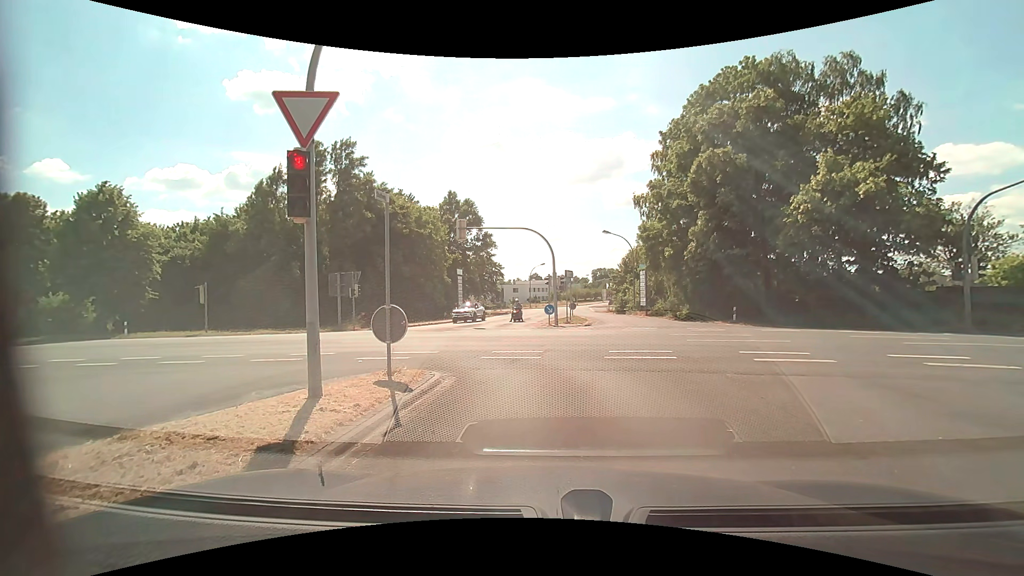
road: tertiary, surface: asphalt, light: Day
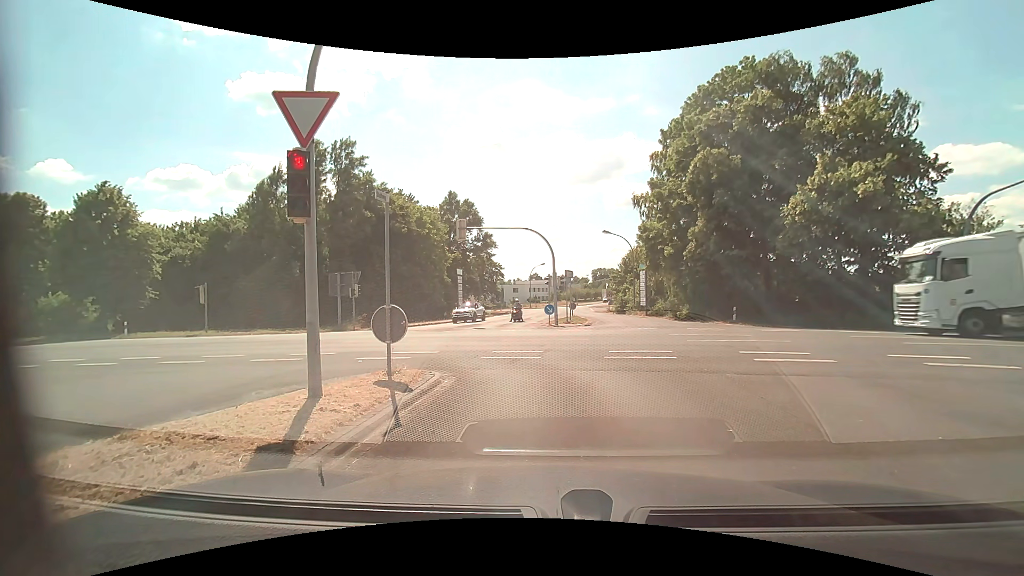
(0.0, 0.0) m; 0°
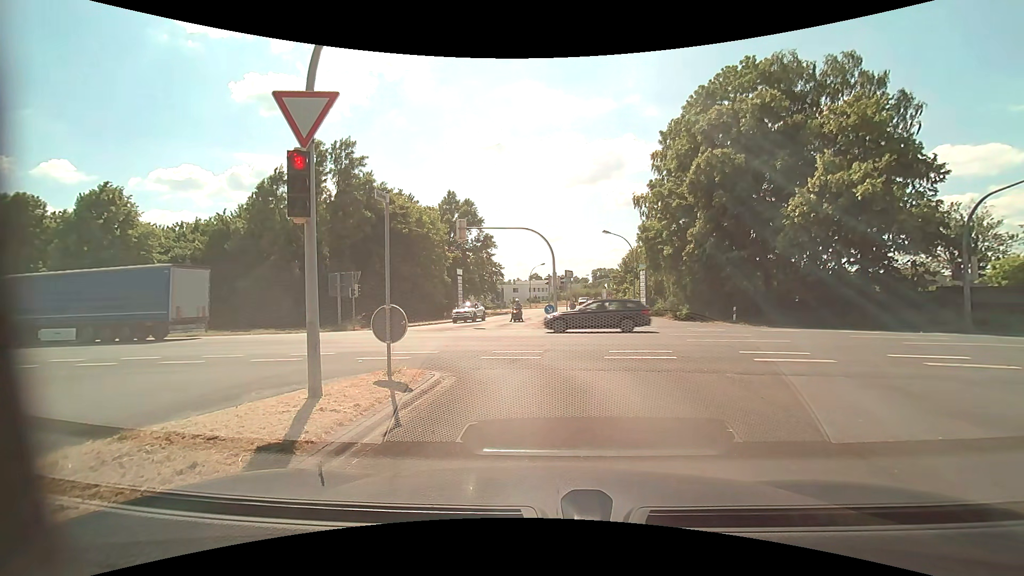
(0.0, 0.0) m; 0°
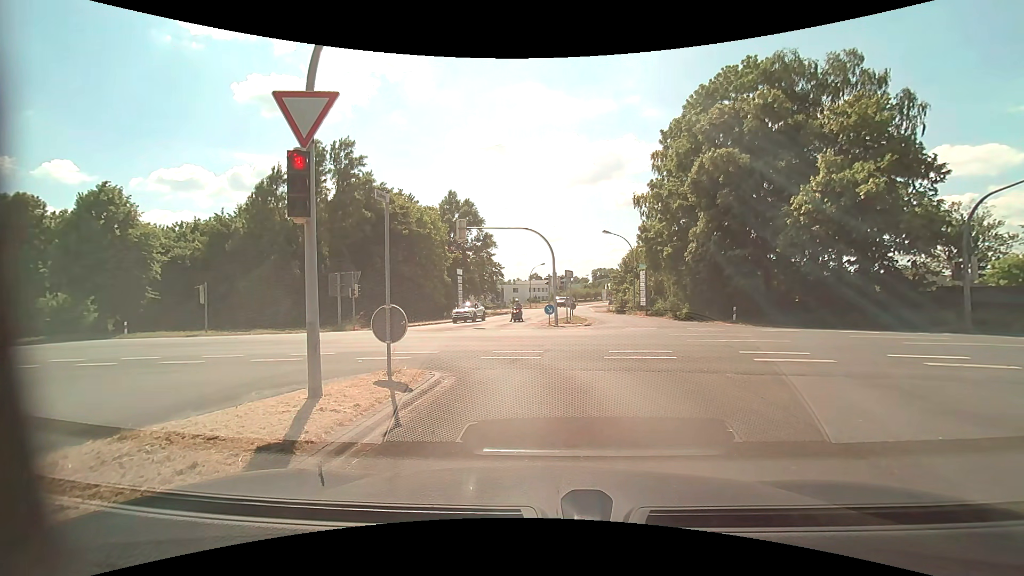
(0.0, 0.0) m; 0°
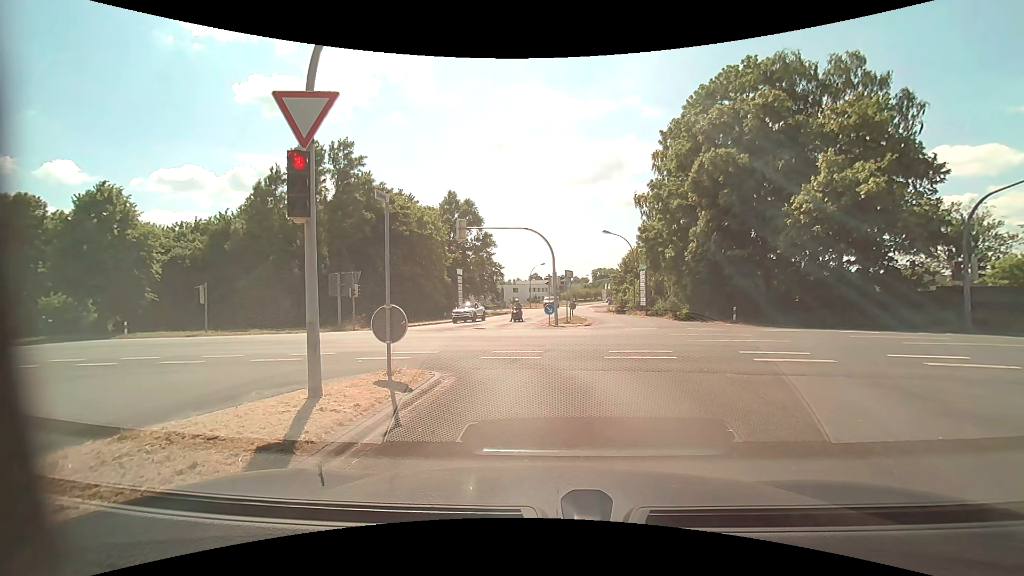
(0.0, 0.0) m; 0°
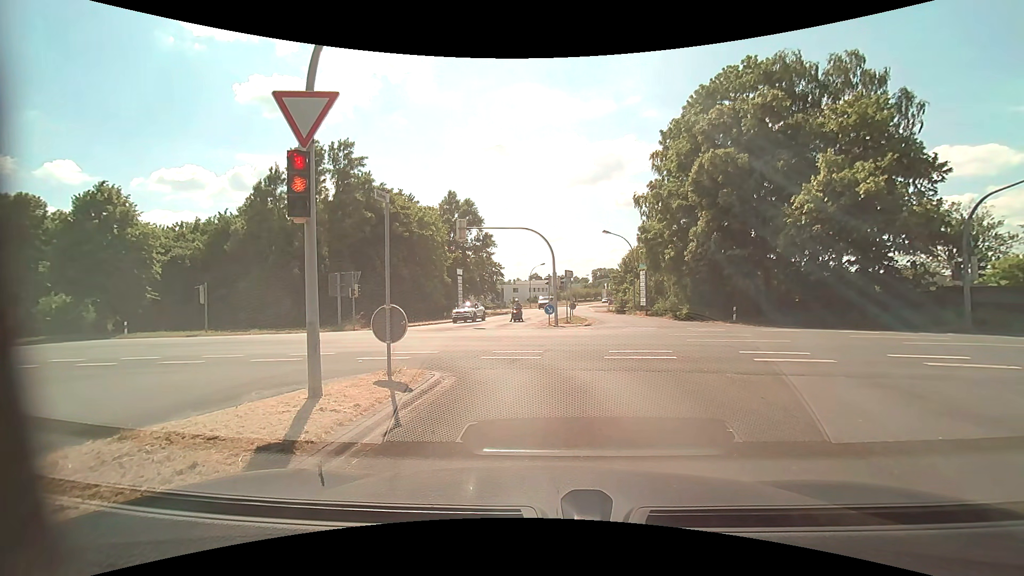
(0.0, 0.0) m; 0°
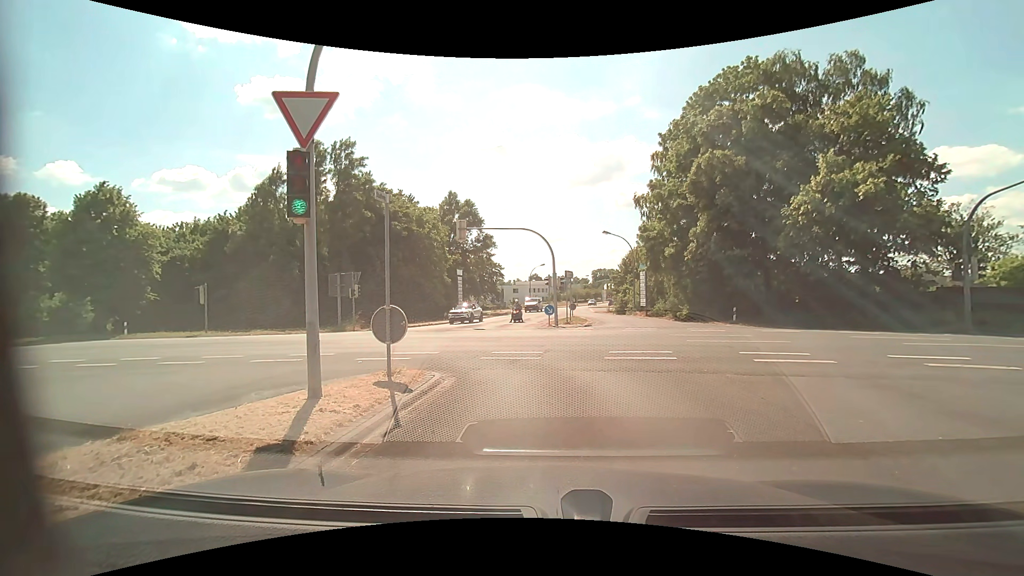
(0.0, 0.0) m; 0°
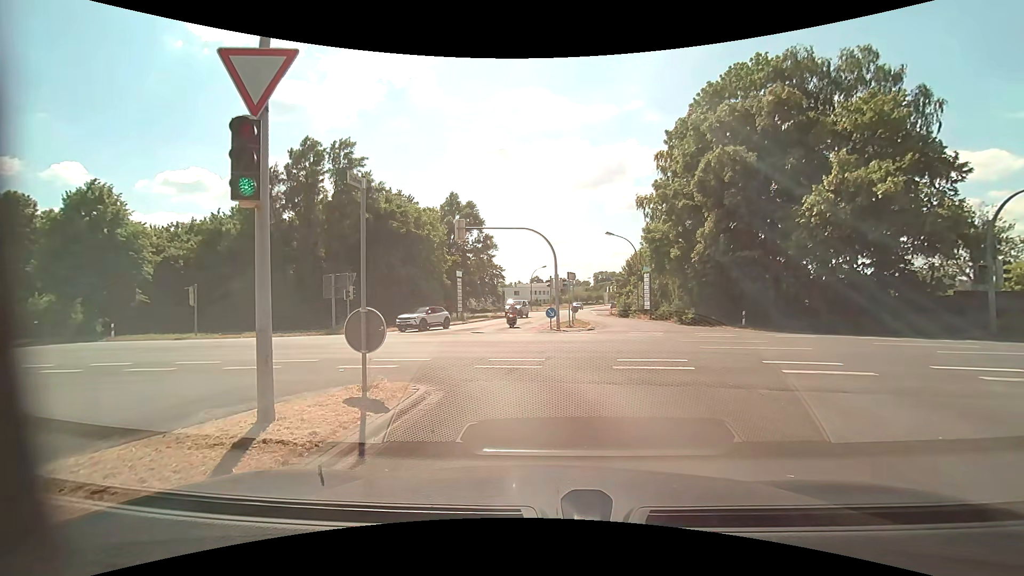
(0.0, +1.2) m; 0°
(0, +10) (-3, +20) (-11, +25) (-21, +27) (-31, +28) (-40, +30) (-50, +32) (-60, +33) (-70, +35) (-80, +37) m
